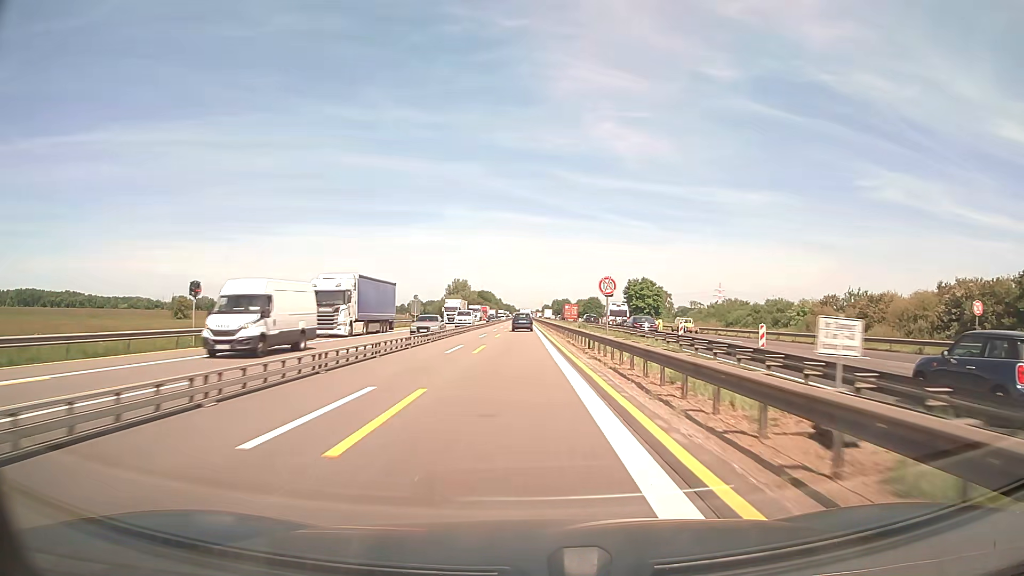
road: motorway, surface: asphalt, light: Day
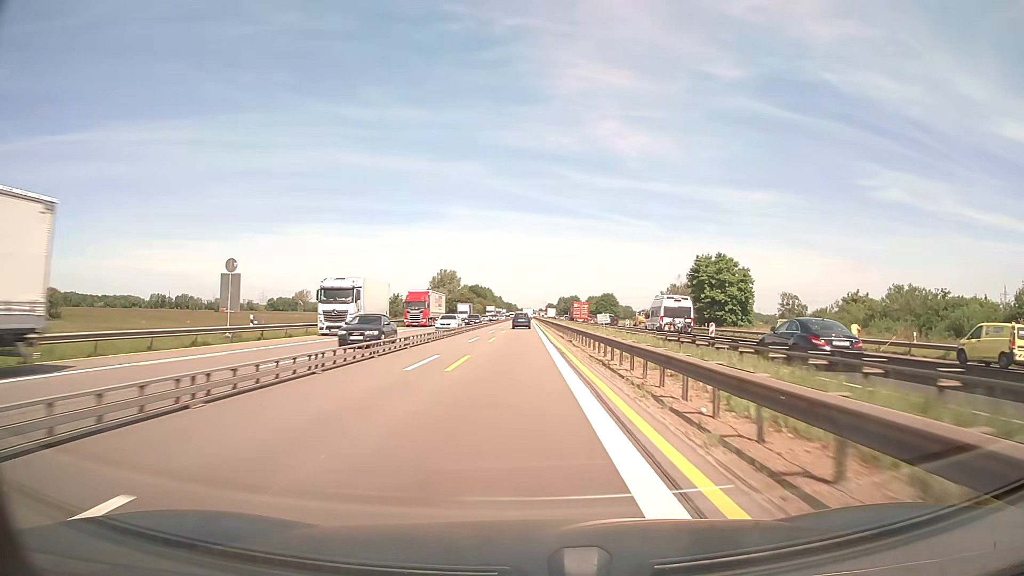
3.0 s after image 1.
(-0.3, +62.5) m; 0°
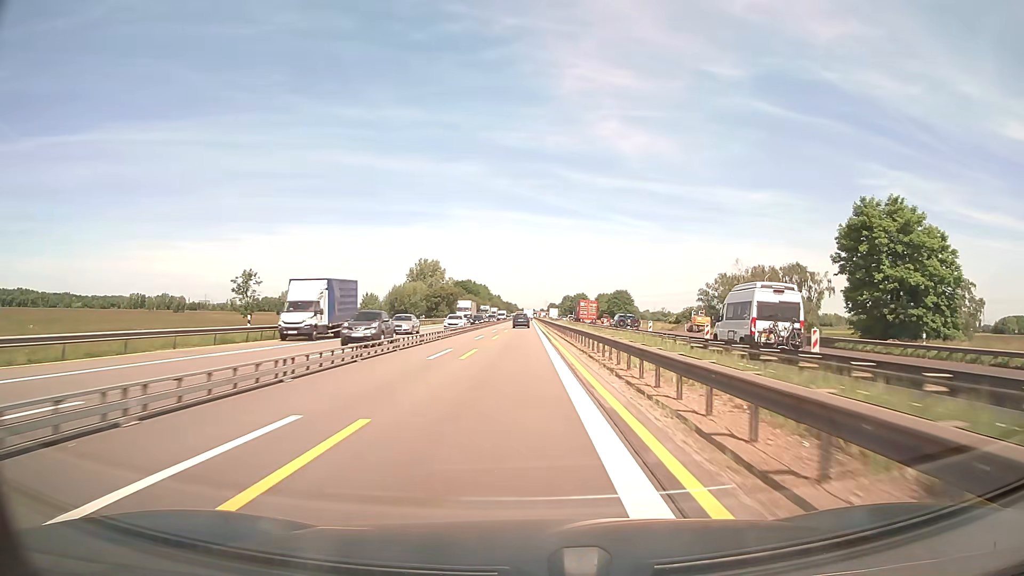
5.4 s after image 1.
(0.0, +50.1) m; 0°
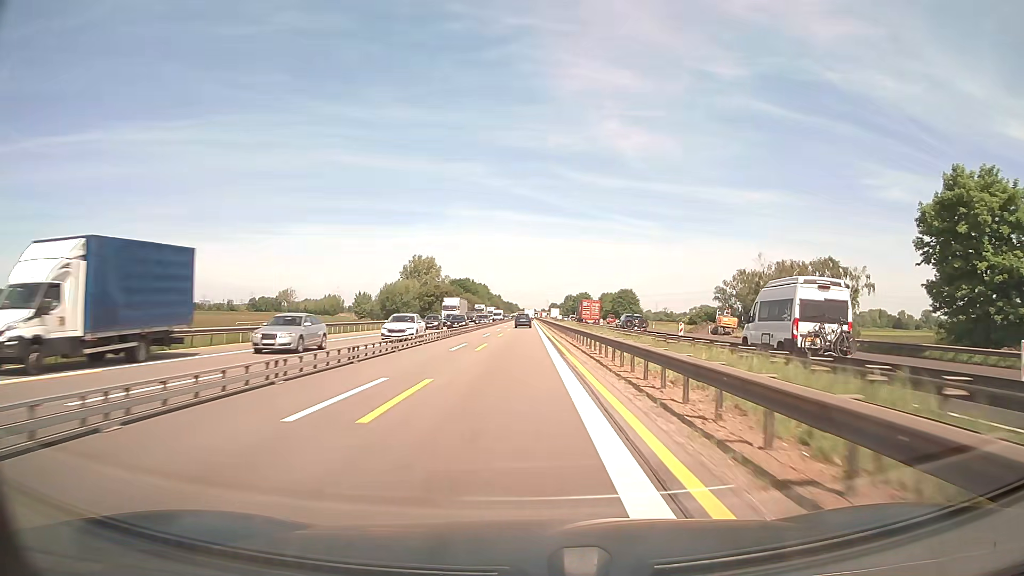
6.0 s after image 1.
(0.0, +12.5) m; 0°
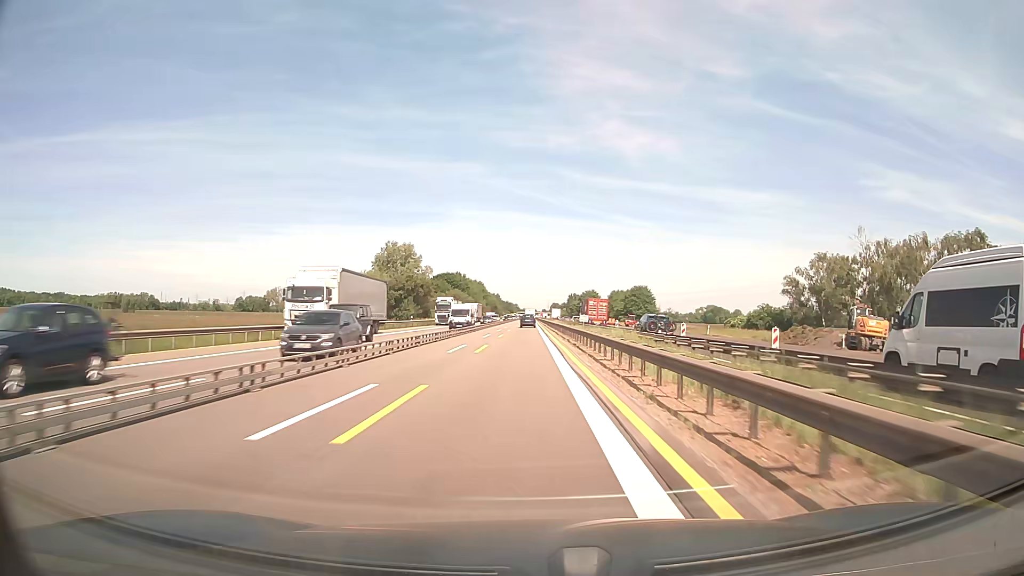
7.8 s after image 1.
(0.0, +37.5) m; 0°
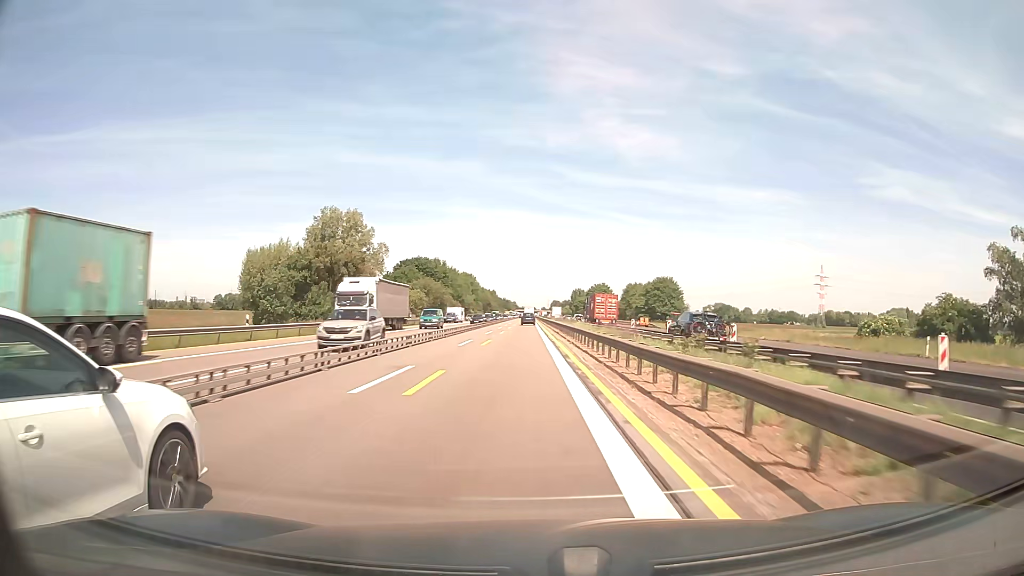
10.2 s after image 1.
(+0.1, +50.0) m; 0°
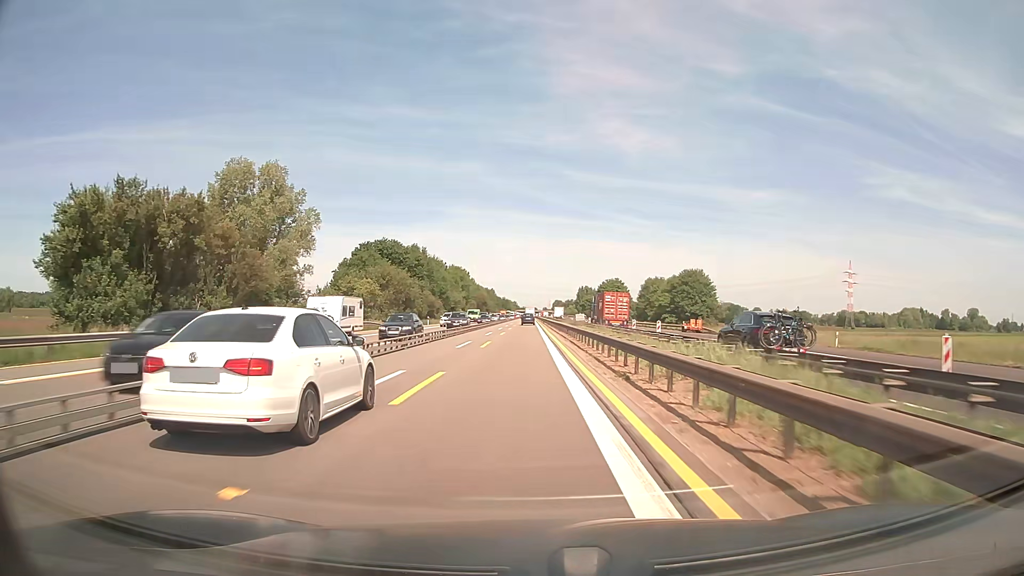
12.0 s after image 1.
(-0.1, +37.5) m; 0°
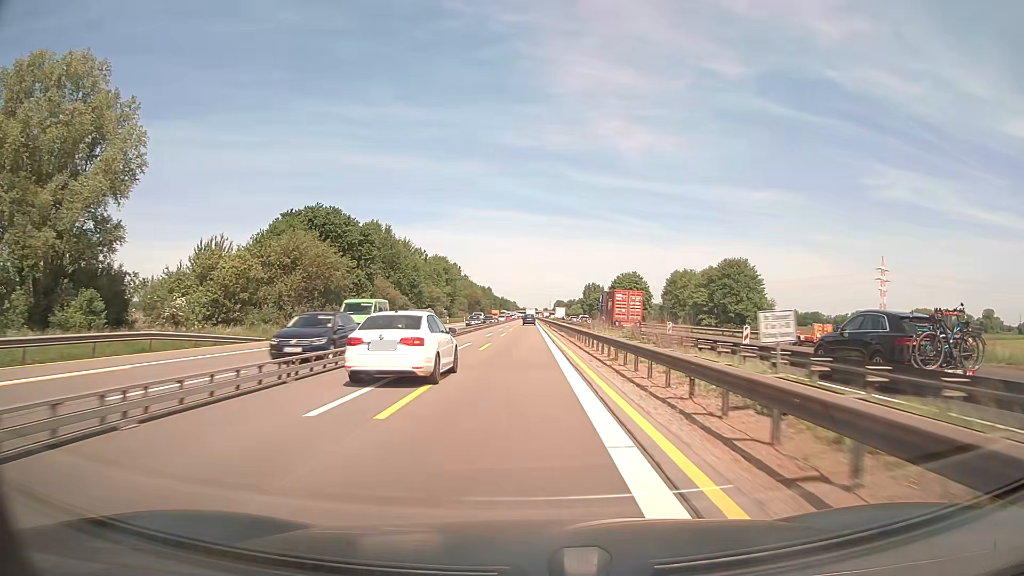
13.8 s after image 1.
(-0.1, +37.5) m; 0°
(0, +10) (0, +20) (0, +30) (0, +40) (0, +50) (0, +60) (0, +70) (0, +80) (0, +90) (0, +100) m
